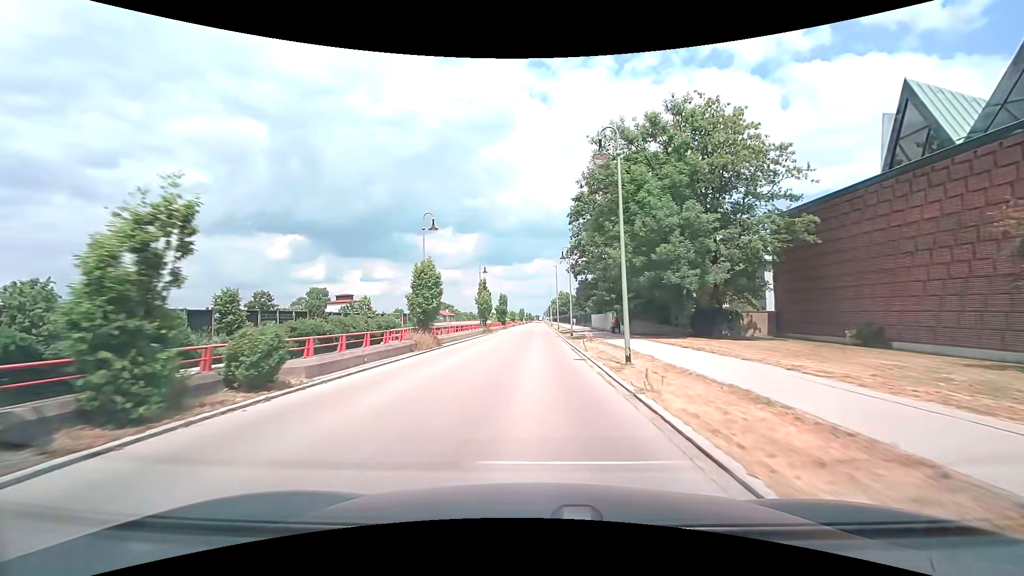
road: tertiary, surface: asphalt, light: Day
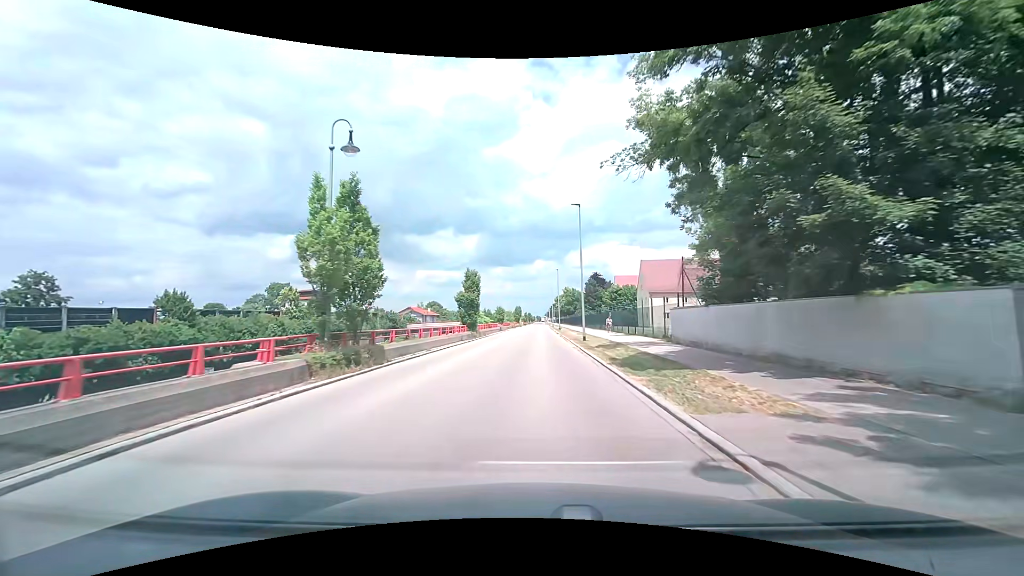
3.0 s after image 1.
(-0.1, +36.5) m; 0°
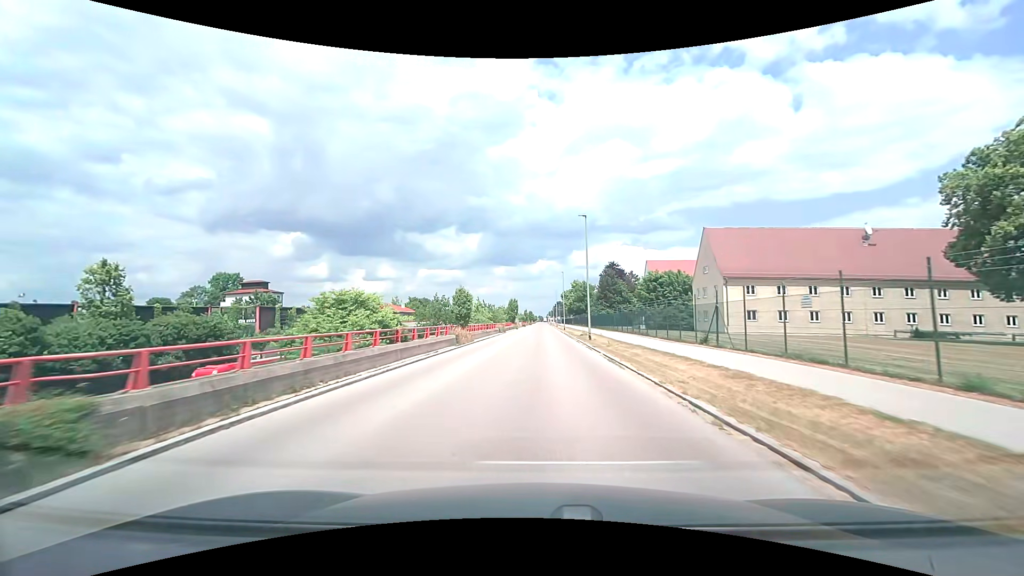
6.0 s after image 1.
(-0.2, +36.5) m; 0°
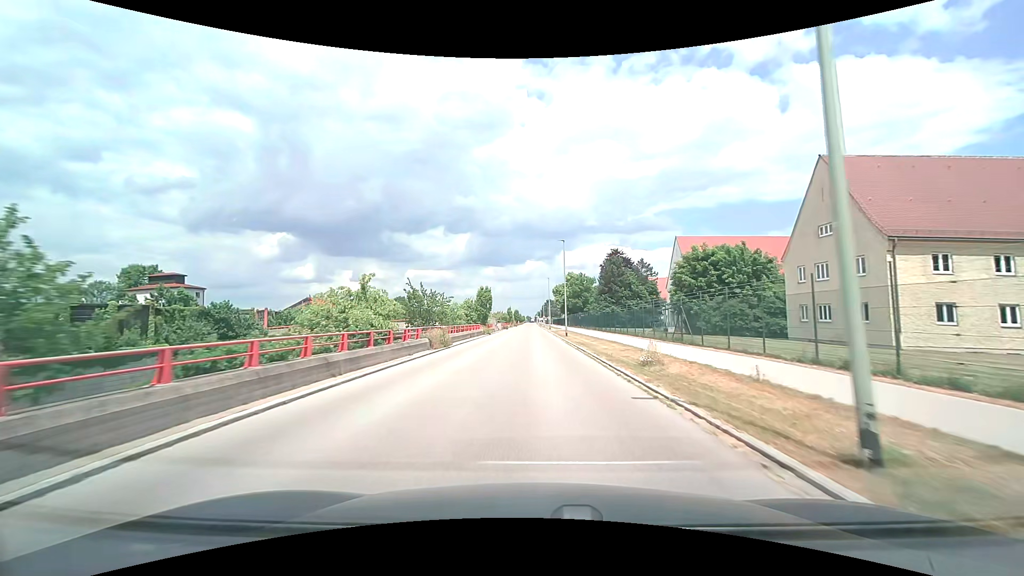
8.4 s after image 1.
(+0.3, +29.7) m; +1°
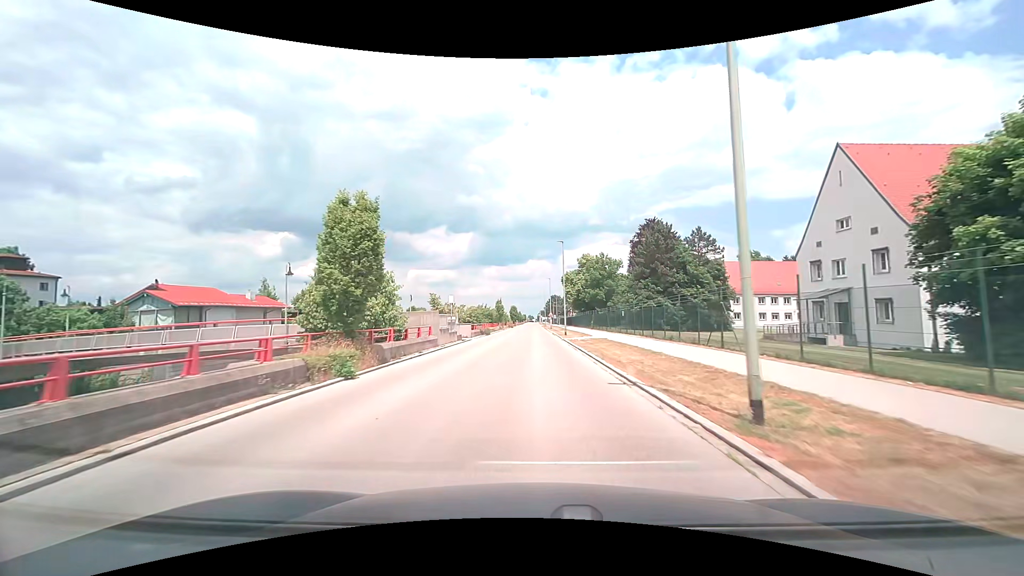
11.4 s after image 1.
(-0.1, +38.4) m; 0°
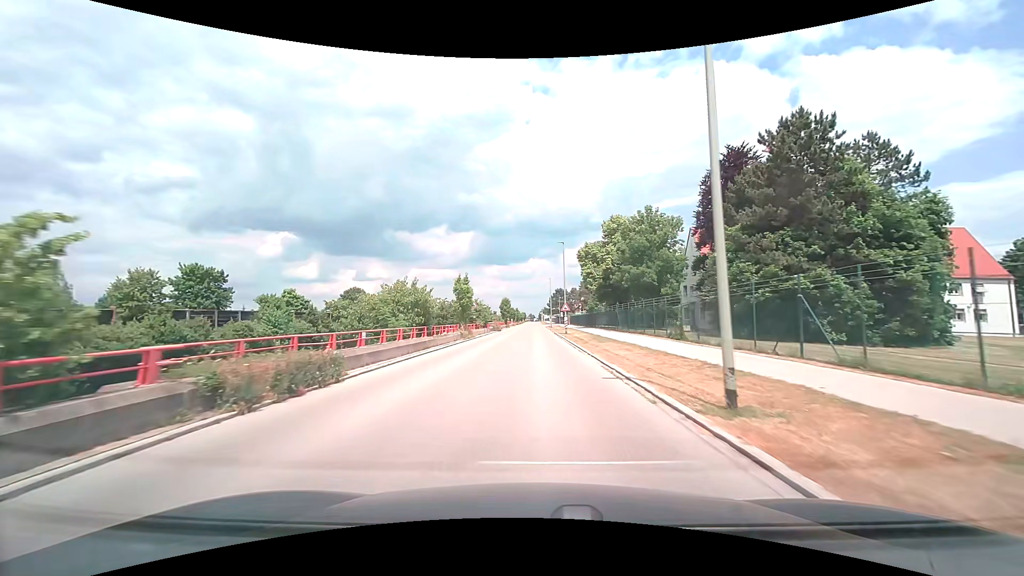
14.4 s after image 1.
(-0.2, +38.6) m; 0°
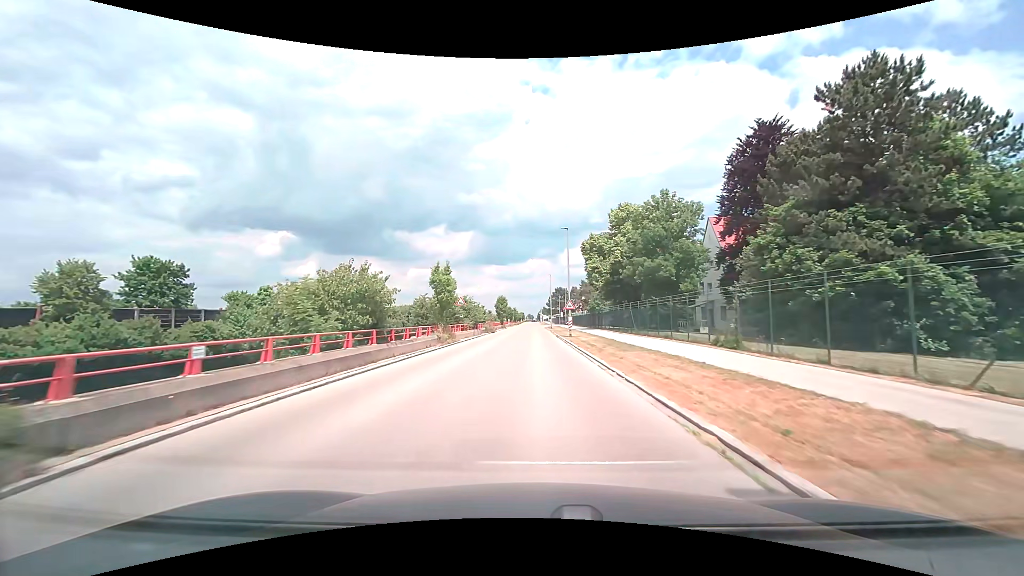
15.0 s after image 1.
(0.0, +7.5) m; 0°
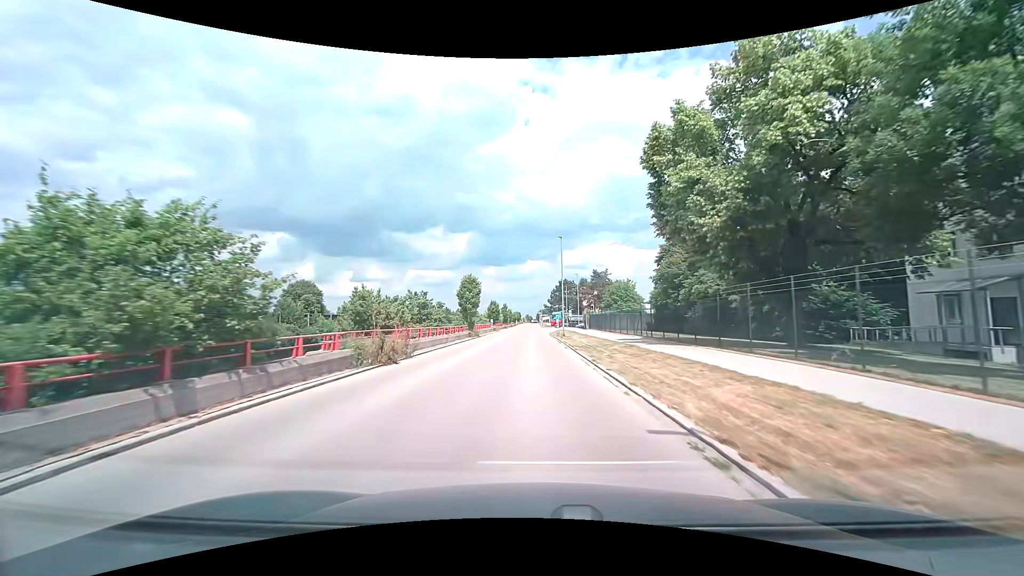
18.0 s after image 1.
(0.0, +37.5) m; 0°
(0, +10) (0, +20) (0, +30) (0, +40) (0, +50) (0, +60) (-1, +70) (-1, +80) (-1, +90) (-1, +100) m
